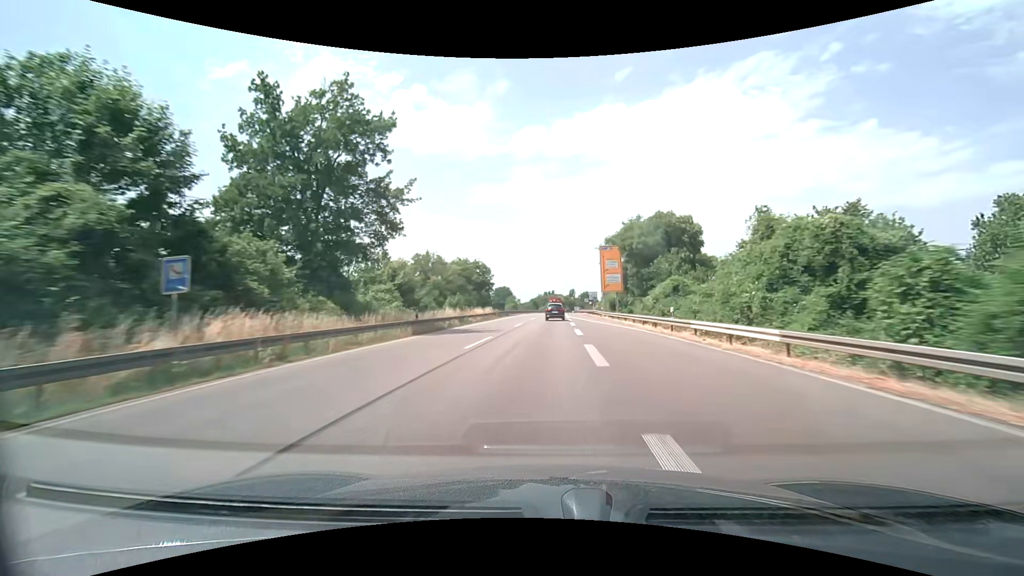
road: trunk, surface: asphalt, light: Day
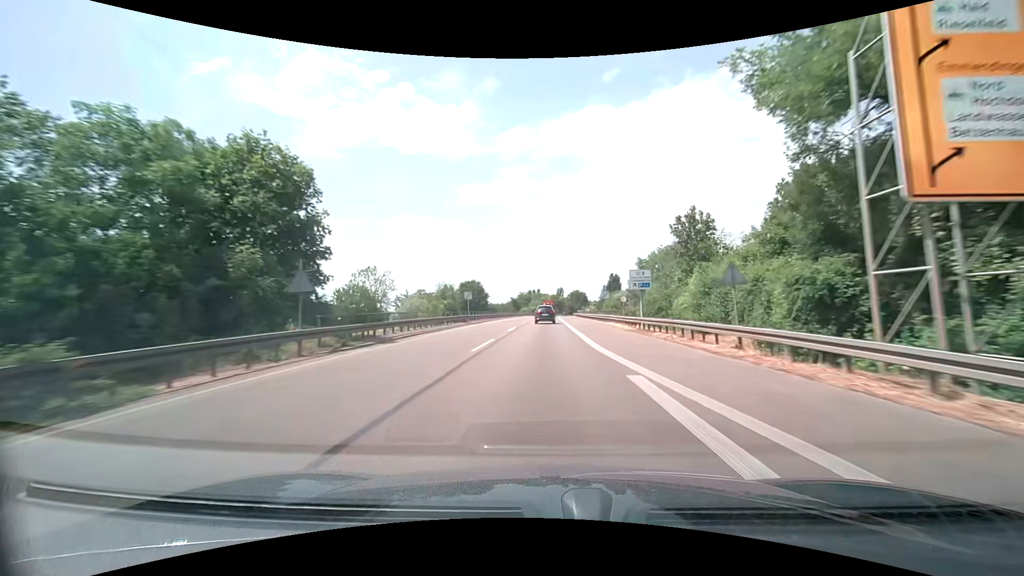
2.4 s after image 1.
(+0.9, +55.6) m; +2°
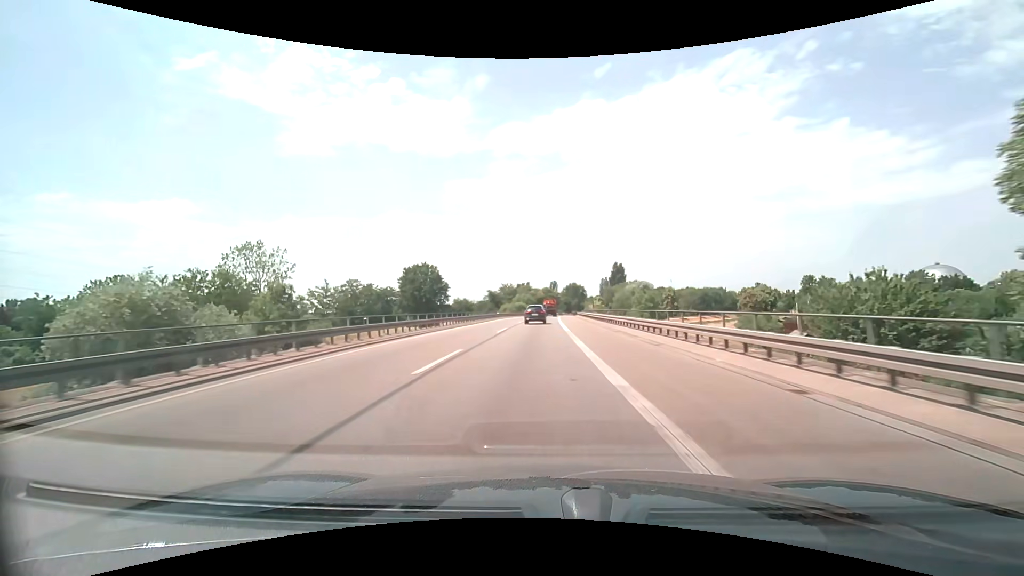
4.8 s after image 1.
(+0.7, +55.1) m; +1°
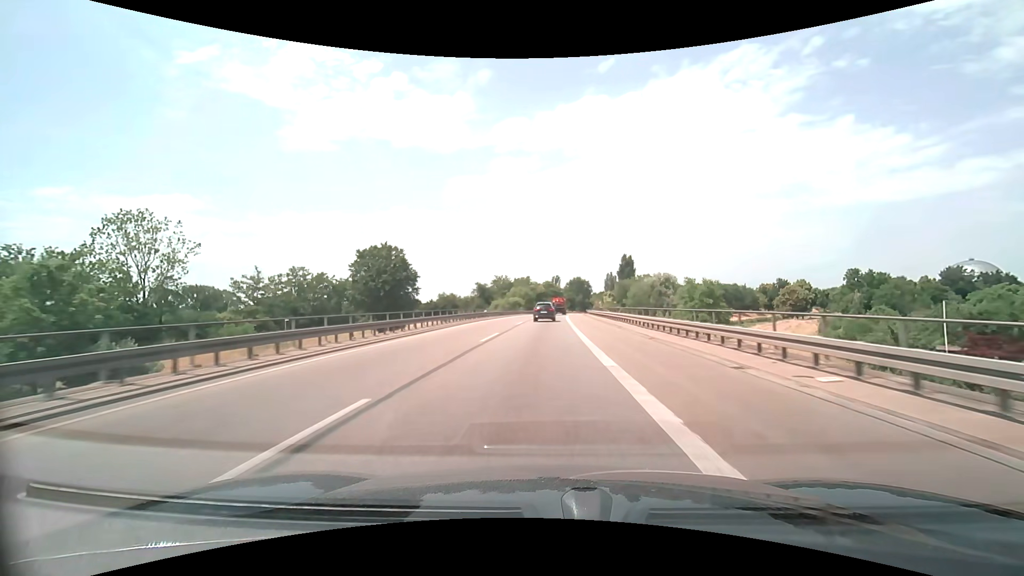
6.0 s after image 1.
(-0.1, +27.0) m; 0°
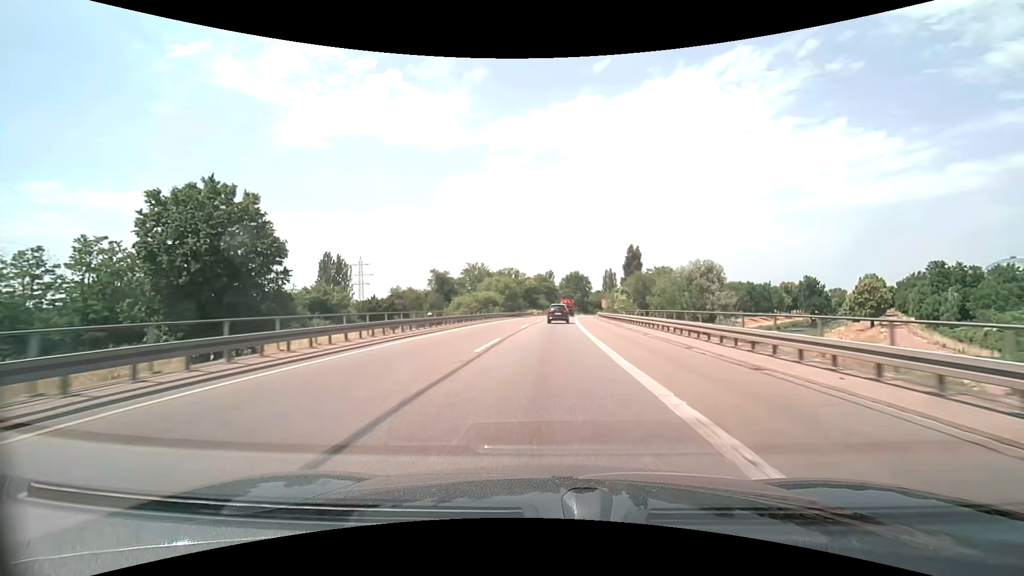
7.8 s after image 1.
(+0.2, +40.0) m; +1°
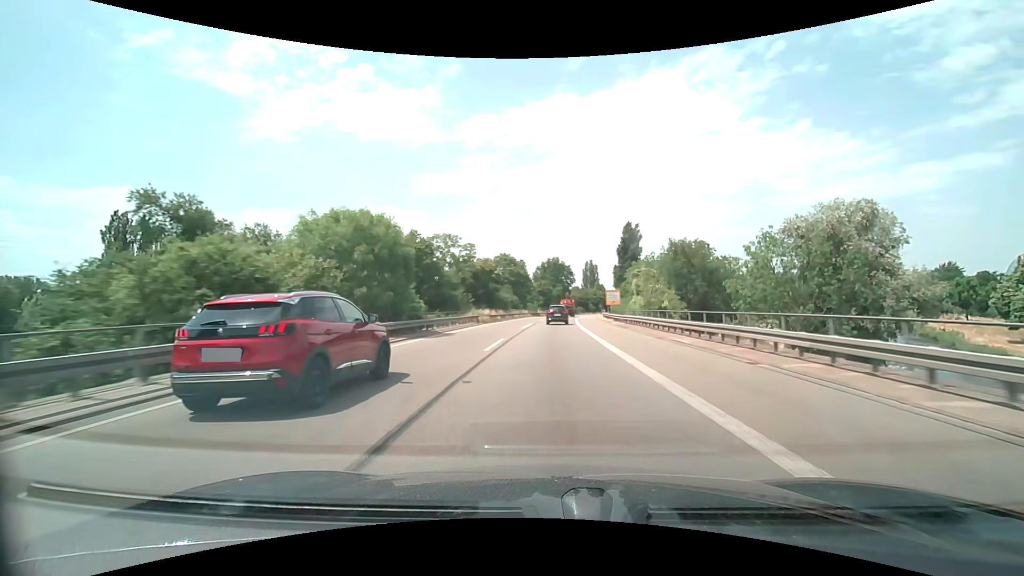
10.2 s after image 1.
(+1.2, +53.2) m; +3°
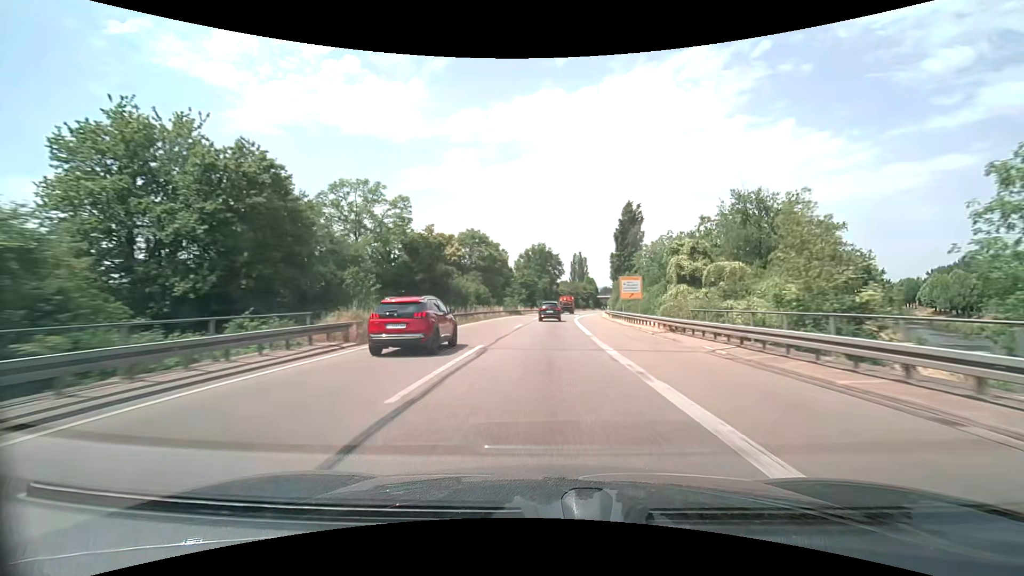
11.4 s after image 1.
(+0.4, +26.6) m; +2°
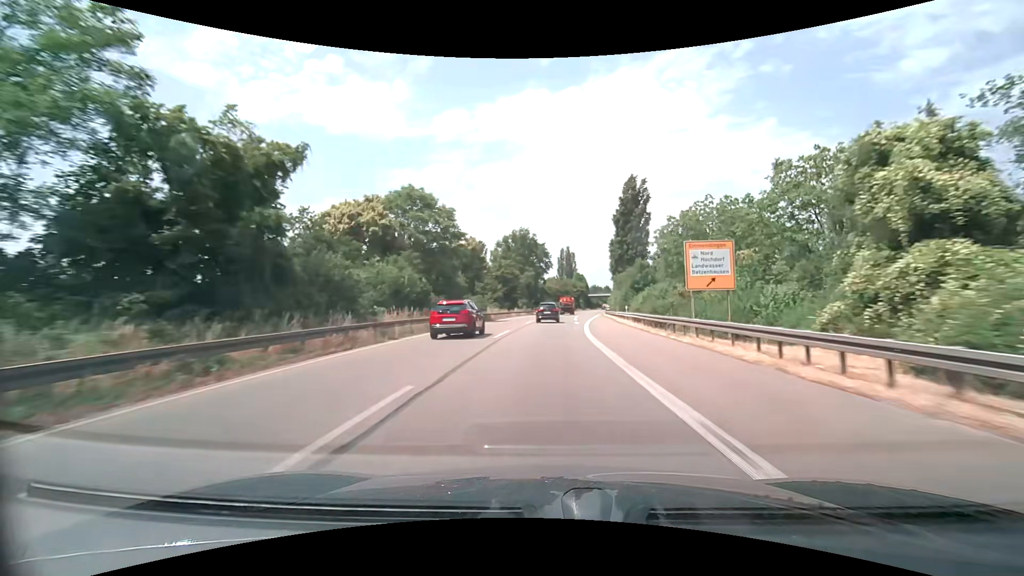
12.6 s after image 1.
(+0.3, +26.7) m; +1°
(0, +10) (0, +20) (+1, +30) (+1, +40) (+2, +50) (+2, +60) (+3, +70) (+4, +80) (+5, +90) (+6, +100) m
